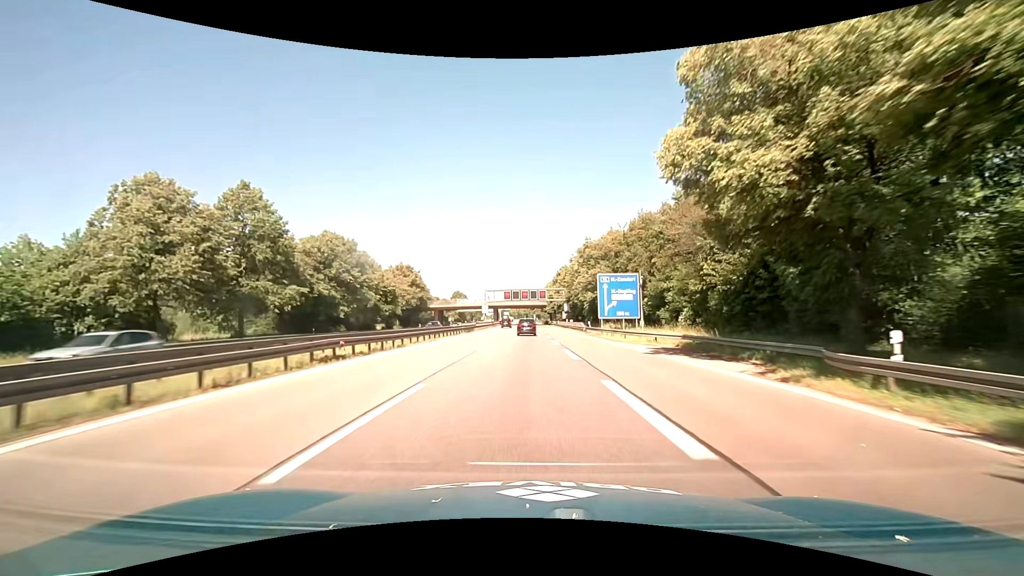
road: motorway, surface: asphalt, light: Day
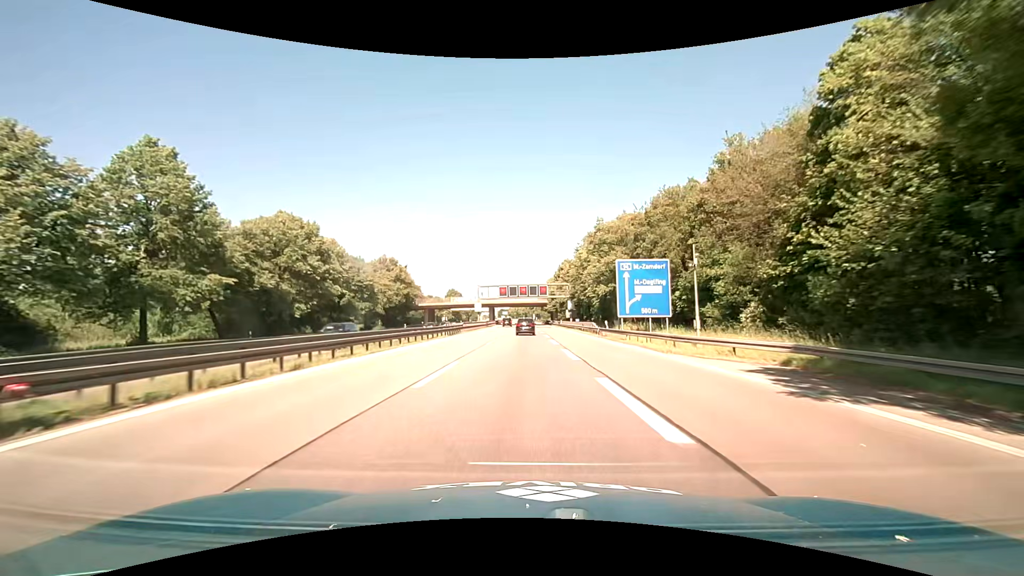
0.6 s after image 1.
(0.0, +12.3) m; 0°
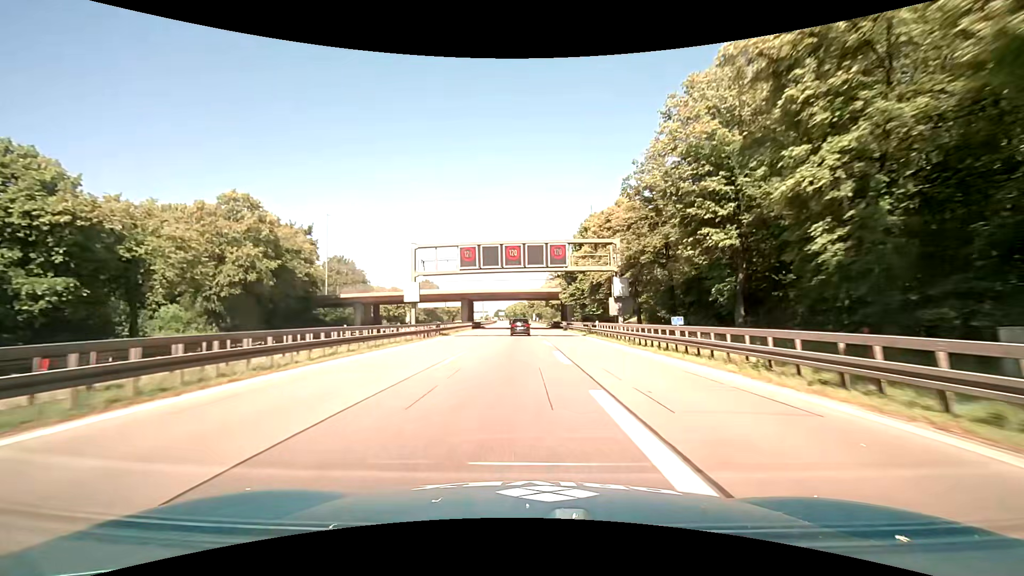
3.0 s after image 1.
(+0.3, +50.3) m; 0°
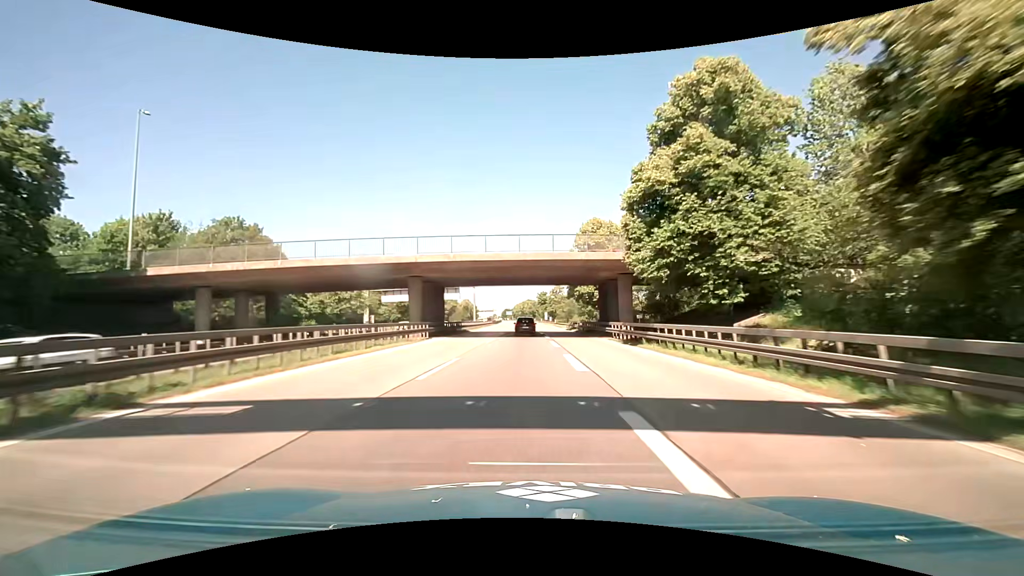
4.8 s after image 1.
(-0.4, +38.7) m; -1°
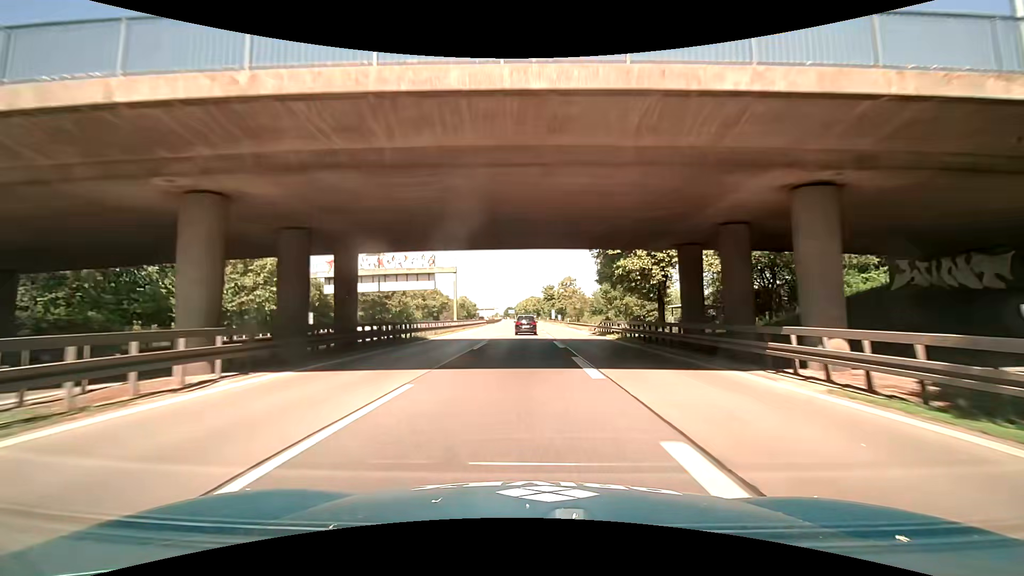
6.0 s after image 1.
(0.0, +26.0) m; 0°
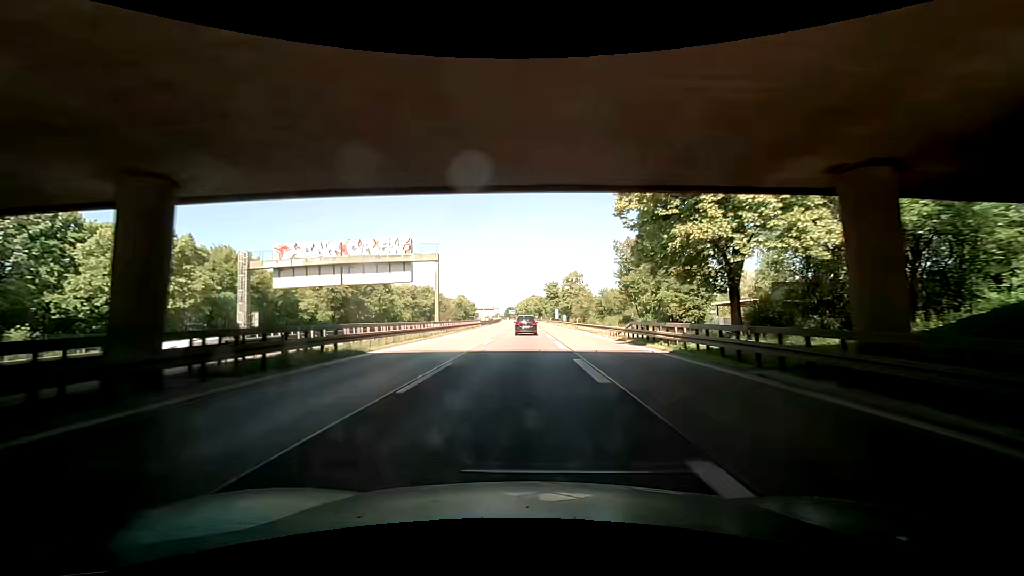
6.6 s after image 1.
(+0.1, +12.6) m; 0°
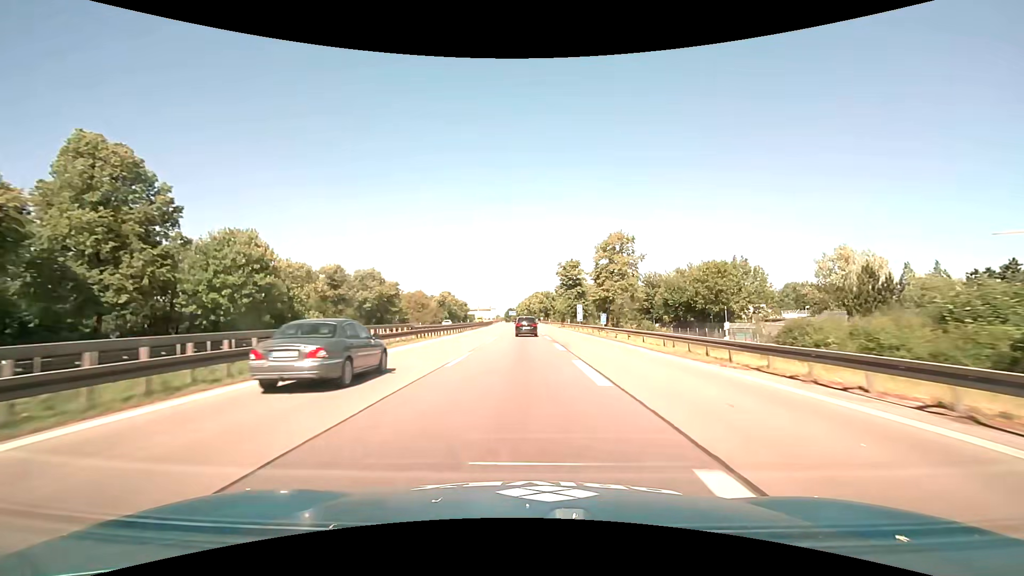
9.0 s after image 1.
(-0.5, +48.5) m; 0°
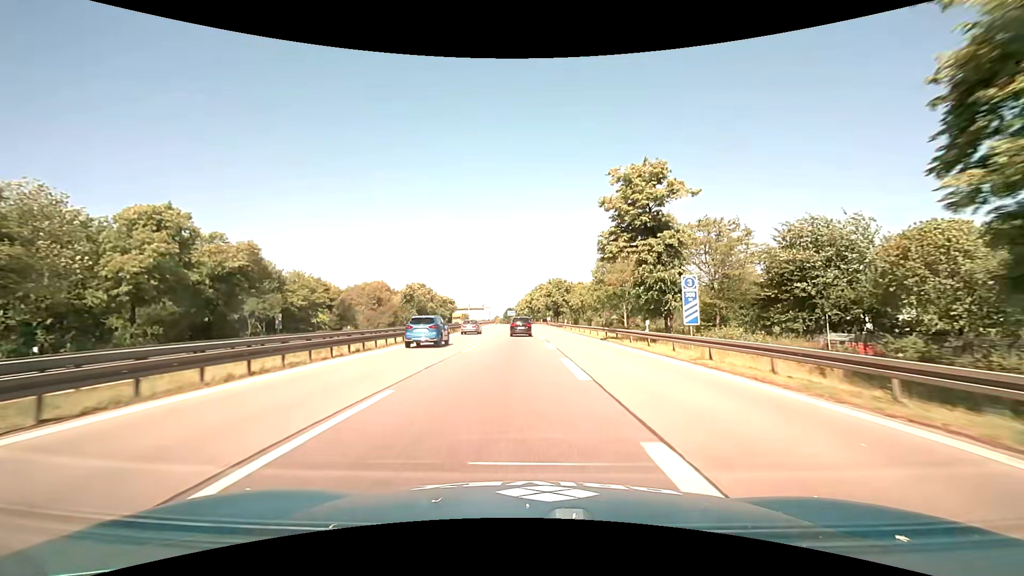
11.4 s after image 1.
(-0.2, +47.4) m; 0°
(0, +10) (0, +20) (0, +30) (0, +40) (-1, +50) (-1, +60) (-1, +70) (-2, +80) (-2, +90) (-2, +100) m
